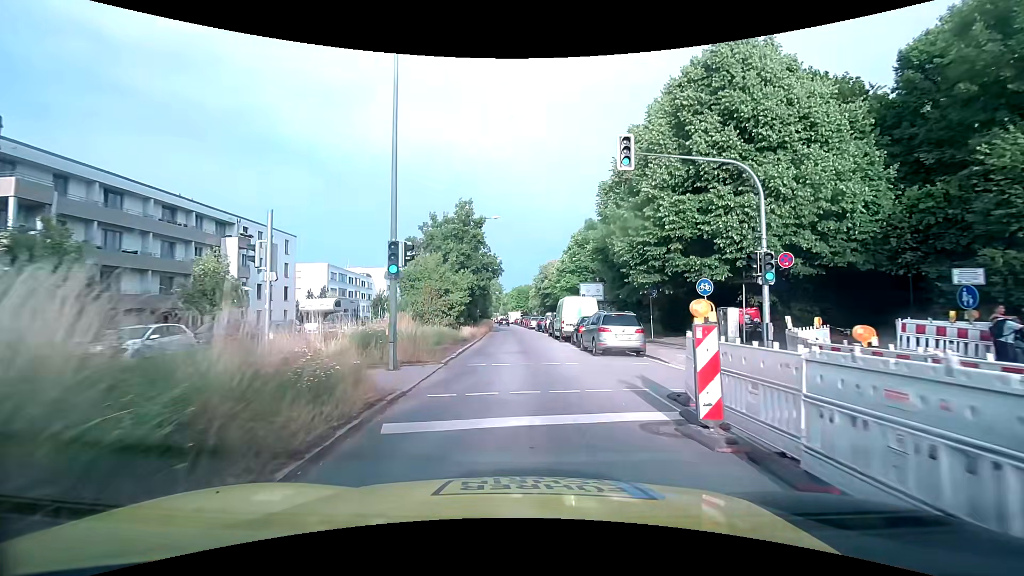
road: secondary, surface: asphalt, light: Day
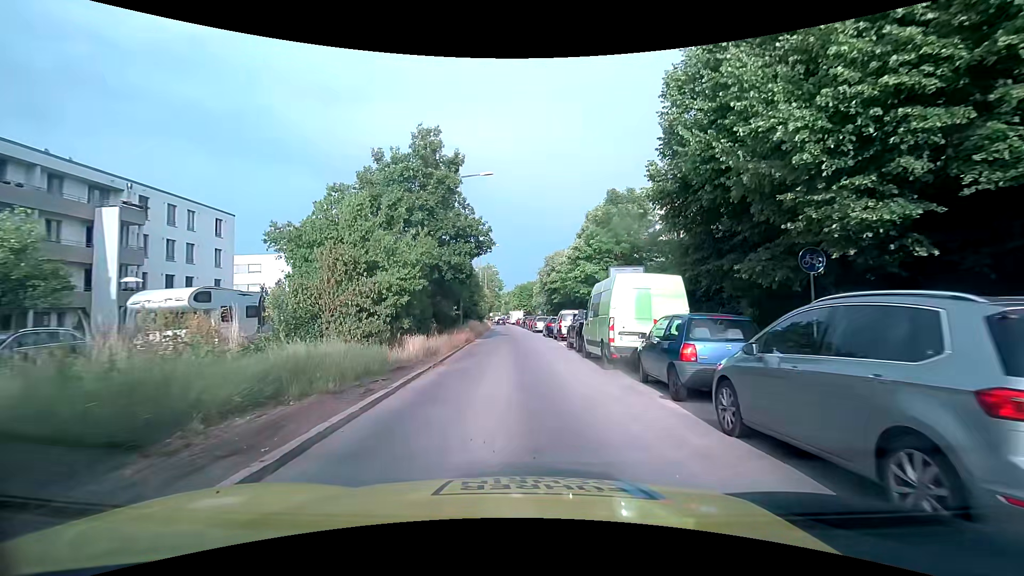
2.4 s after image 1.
(0.0, +14.3) m; -1°
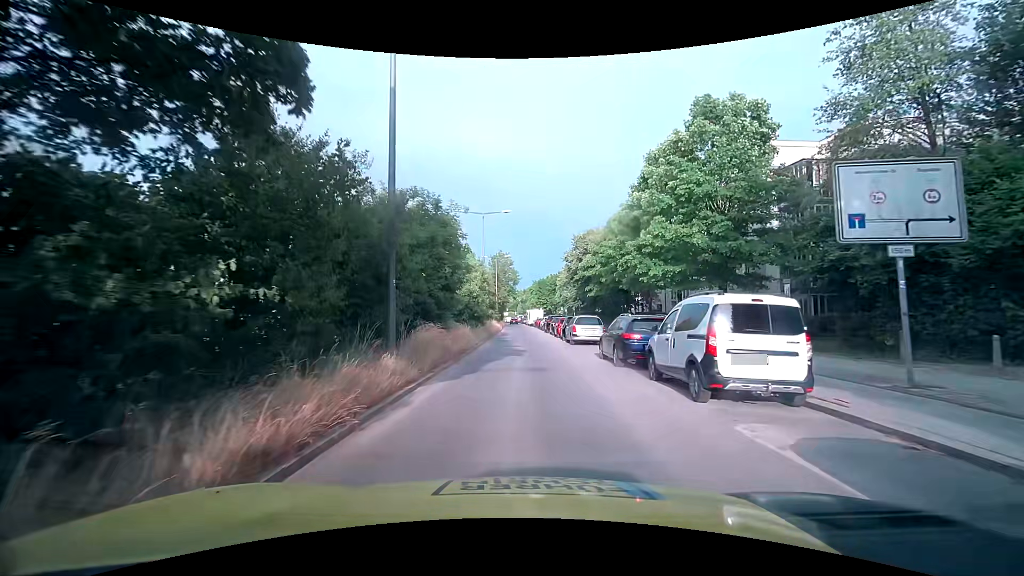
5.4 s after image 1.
(-0.2, +20.6) m; -1°
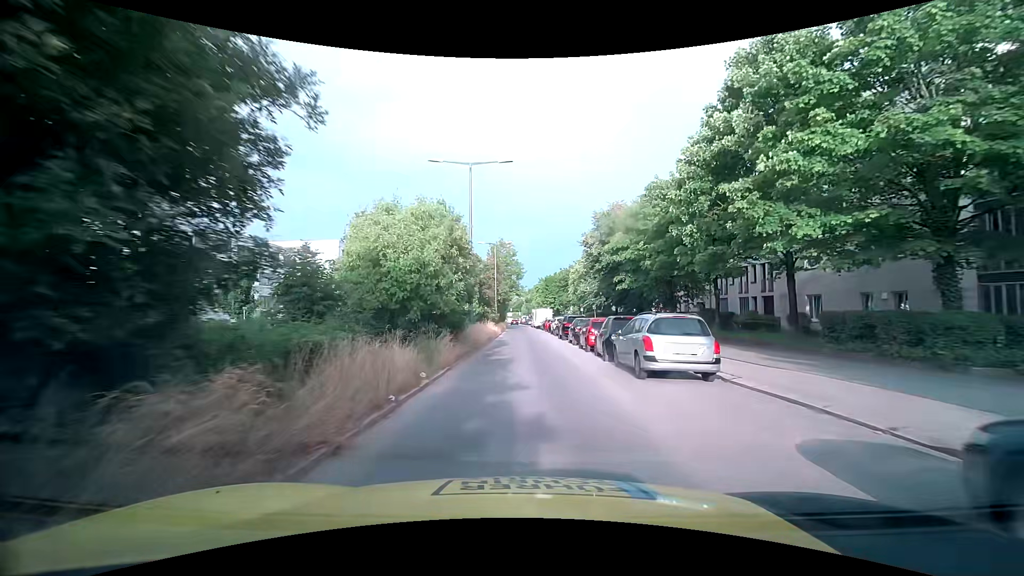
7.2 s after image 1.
(0.0, +14.3) m; 0°
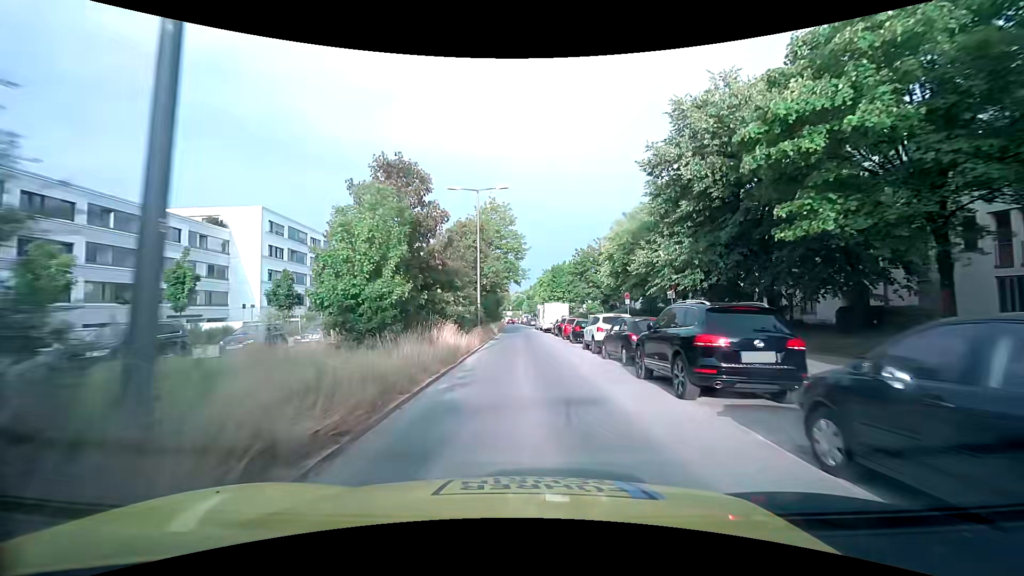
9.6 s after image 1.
(-0.2, +25.1) m; 0°
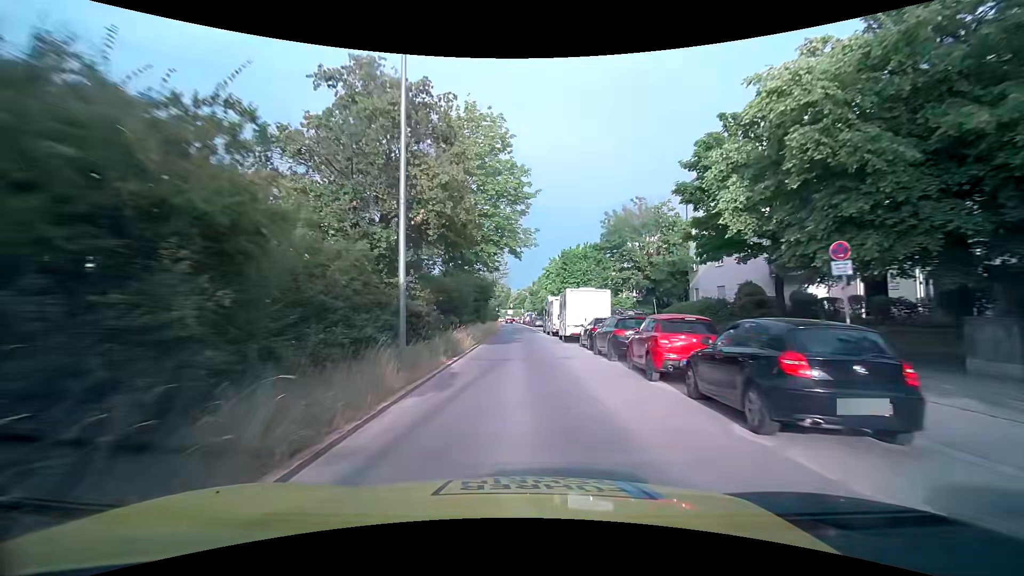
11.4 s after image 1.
(+0.1, +22.5) m; 0°
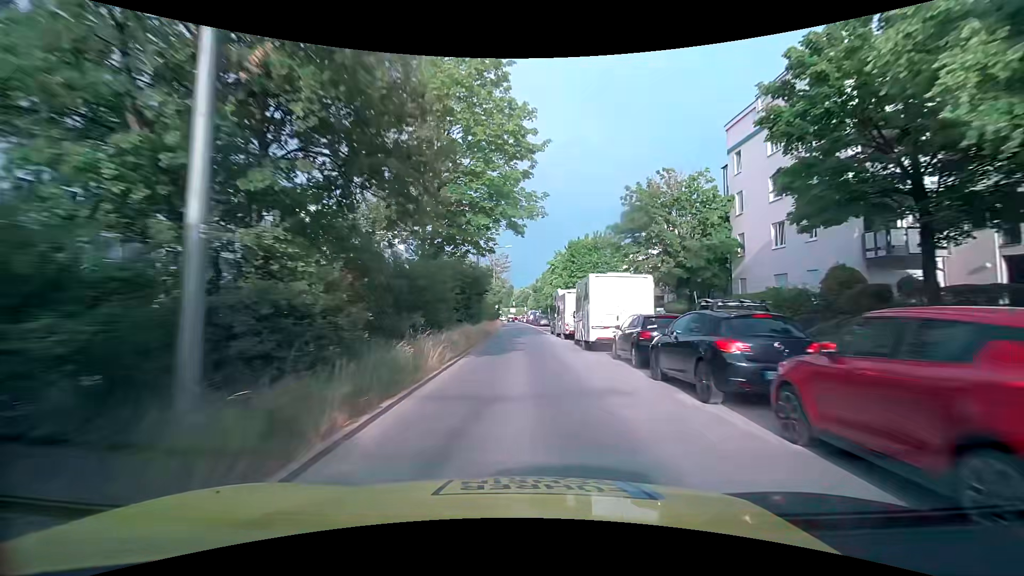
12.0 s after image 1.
(0.0, +8.0) m; 0°
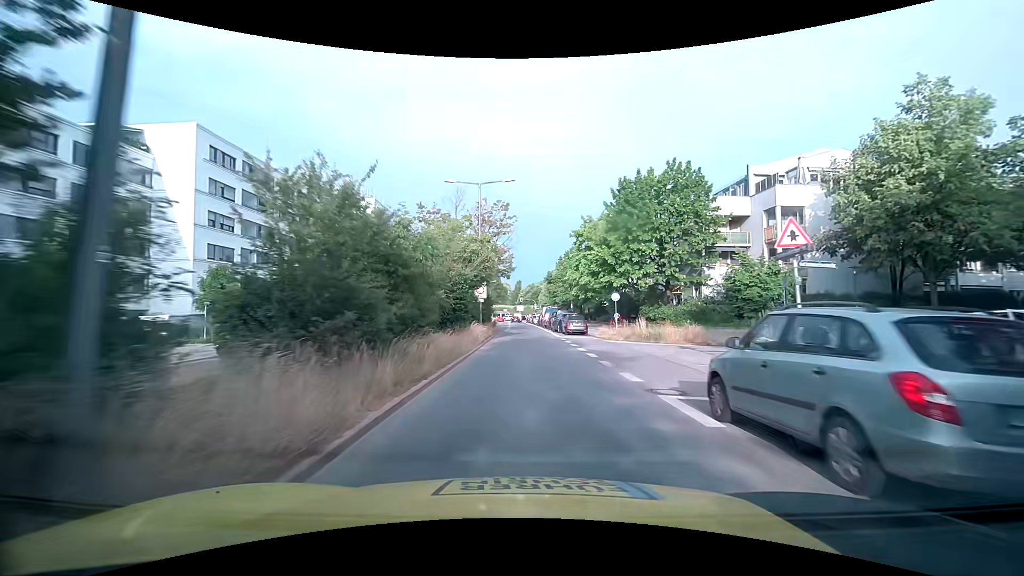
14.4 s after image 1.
(-0.3, +32.4) m; -1°
(0, +10) (0, +20) (0, +30) (0, +40) (0, +50) (0, +60) (-1, +70) (-2, +80) (-3, +90) (-4, +100) m
